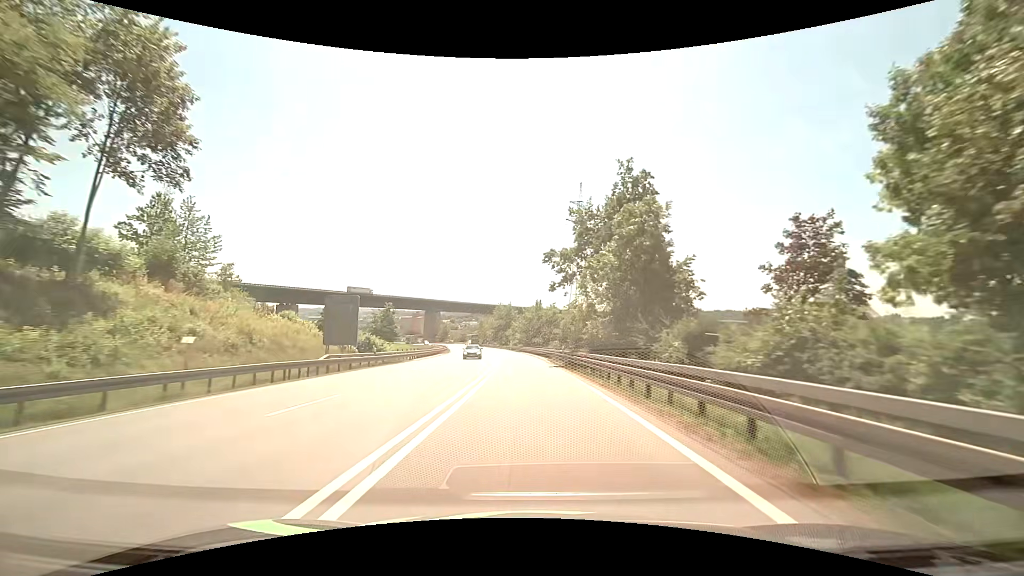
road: primary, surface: asphalt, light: Day
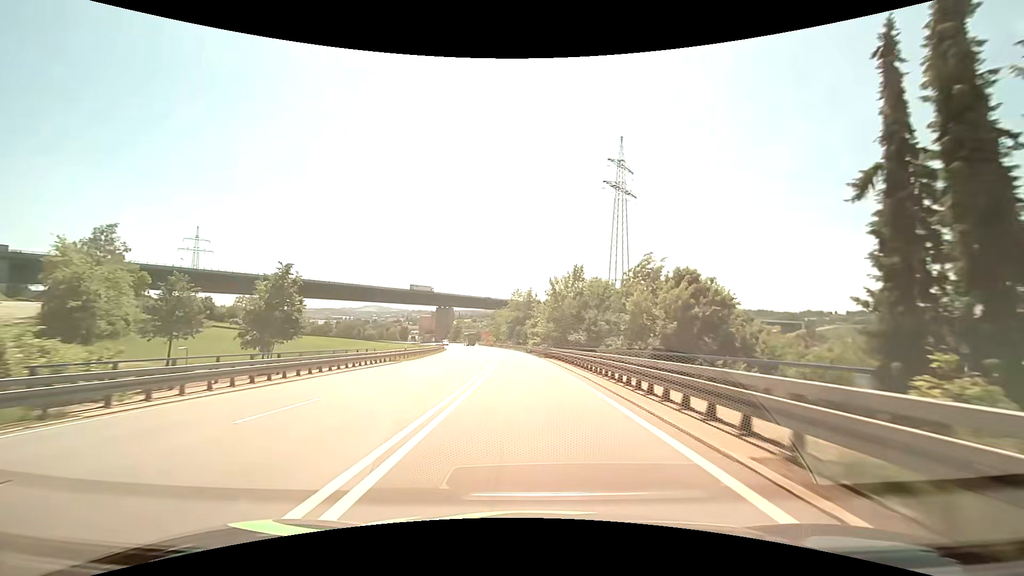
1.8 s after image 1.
(-0.8, +37.3) m; -3°
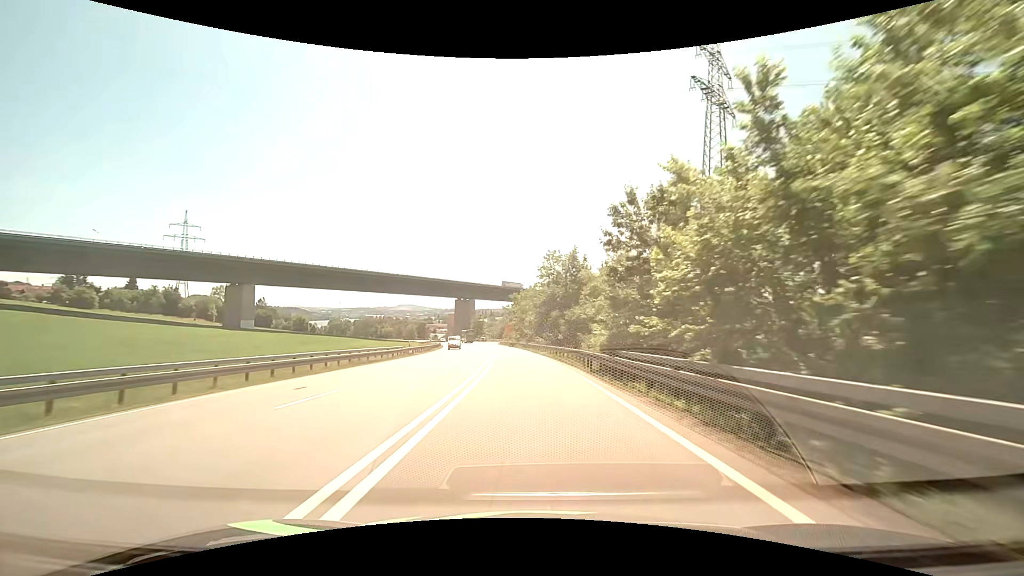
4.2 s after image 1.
(-1.4, +46.8) m; -4°
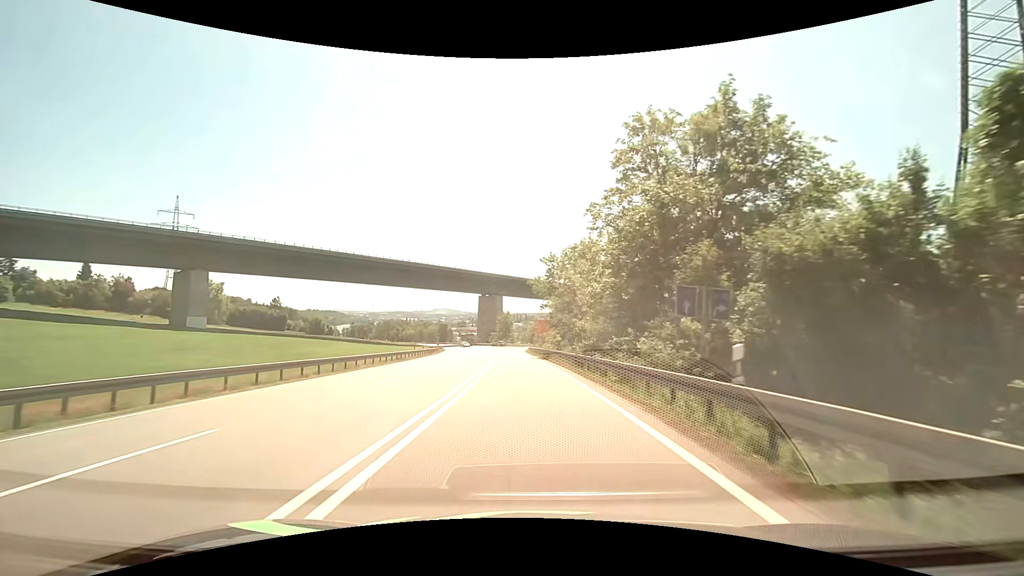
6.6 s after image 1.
(-1.5, +42.6) m; -4°
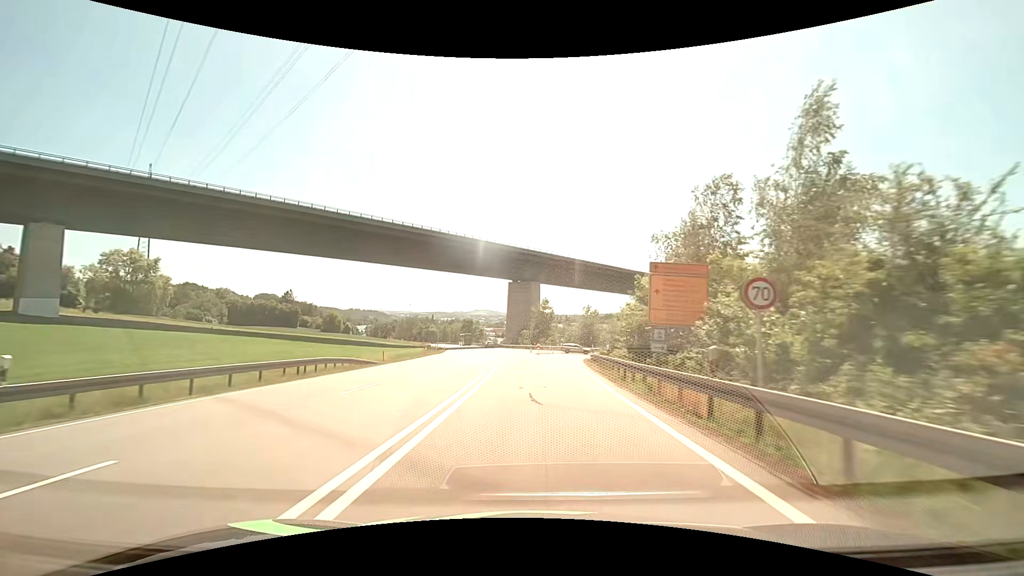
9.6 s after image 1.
(-2.1, +50.8) m; -5°
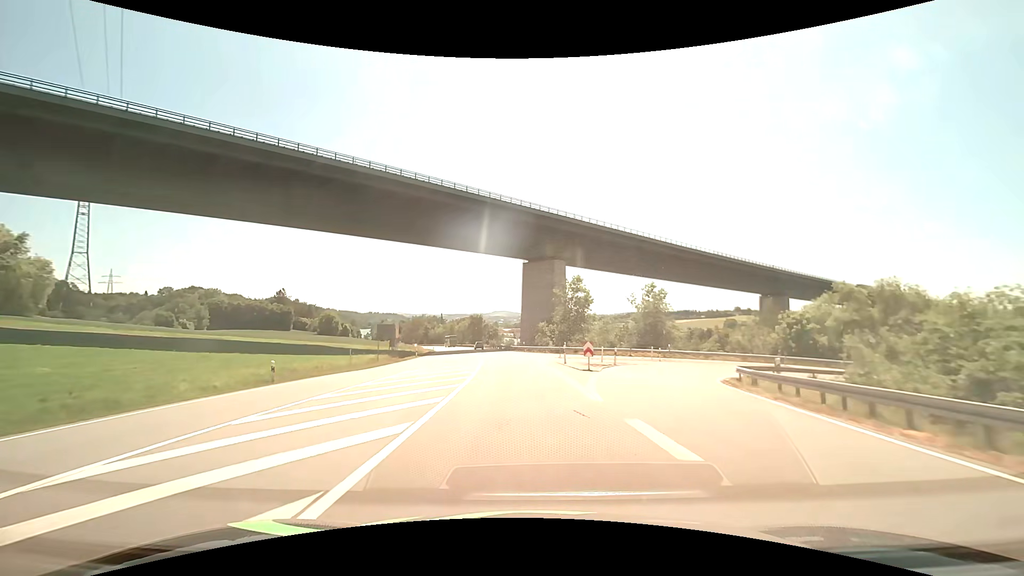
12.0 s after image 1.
(-0.7, +39.1) m; -2°
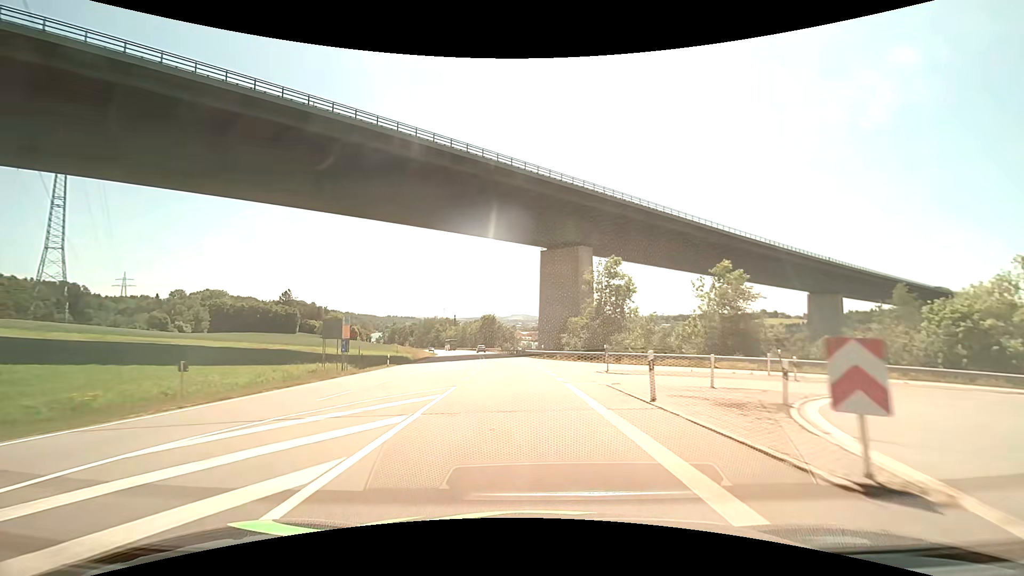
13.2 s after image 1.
(-0.3, +19.0) m; -2°
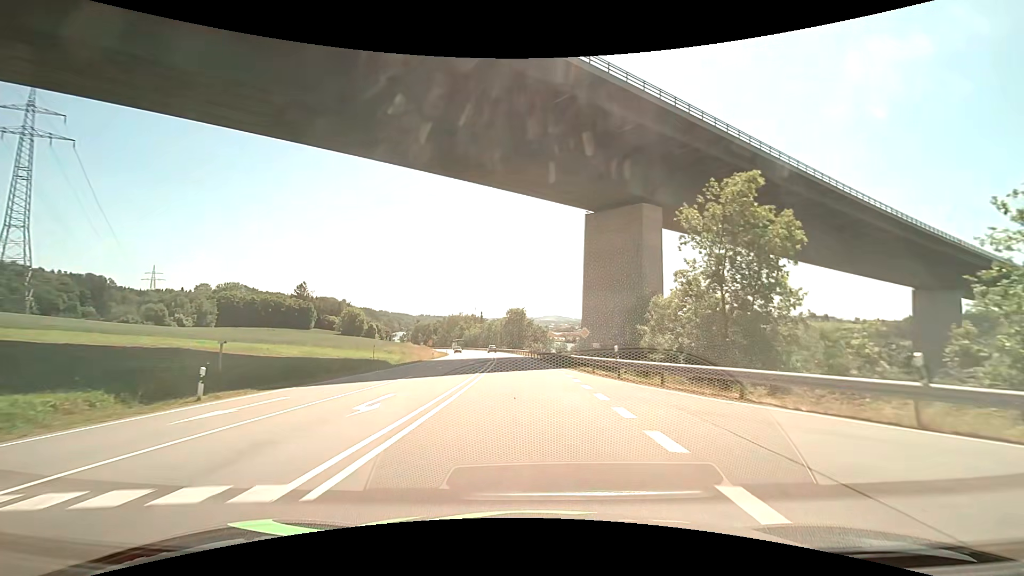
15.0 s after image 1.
(-0.8, +27.9) m; -3°
(0, +10) (0, +20) (-1, +30) (-1, +40) (-2, +50) (-3, +60) (-4, +70) (-5, +80) (-6, +90) (-7, +100) m
